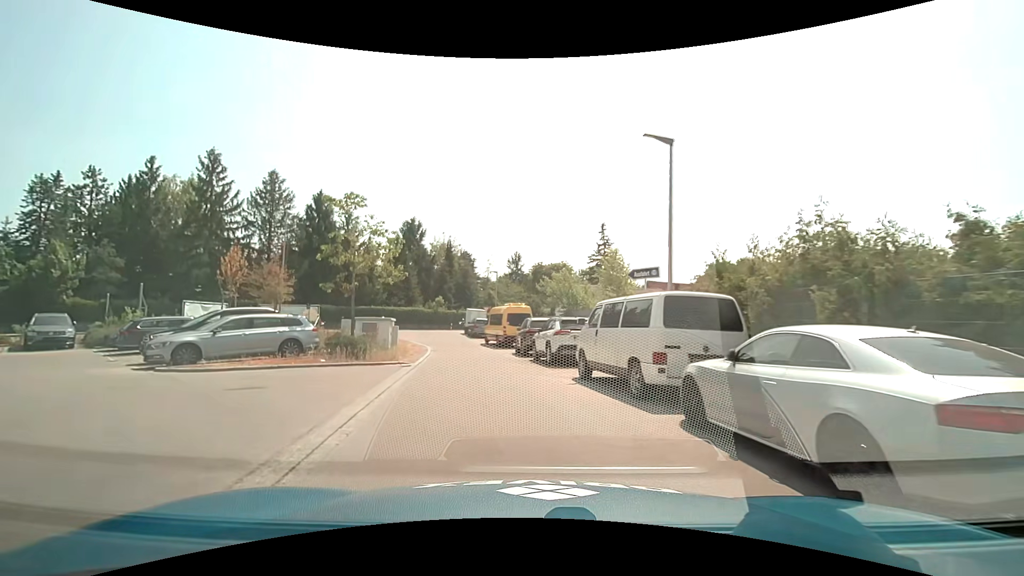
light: Day
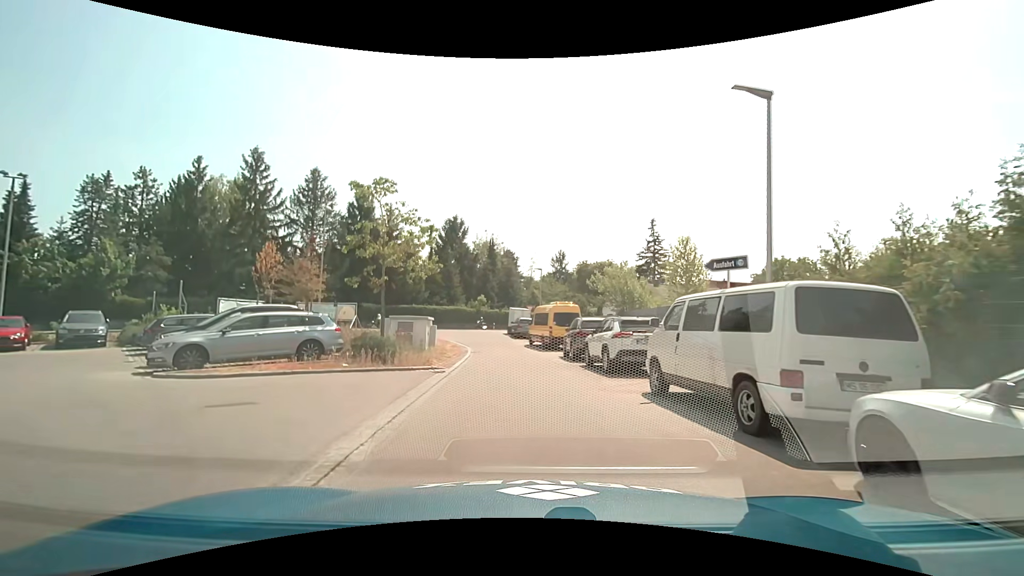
(-0.1, +2.4) m; -4°
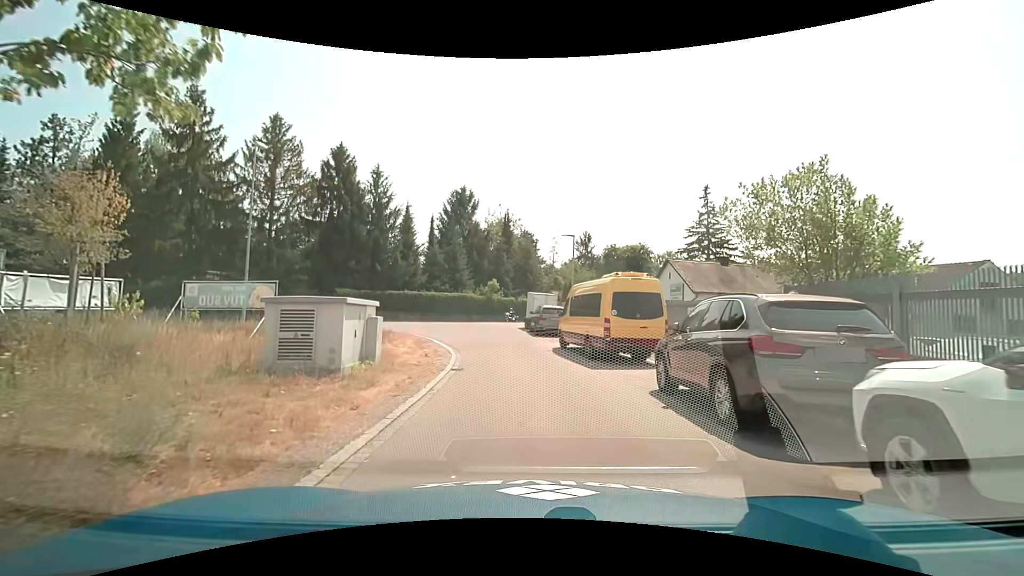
(-0.4, +13.6) m; -2°
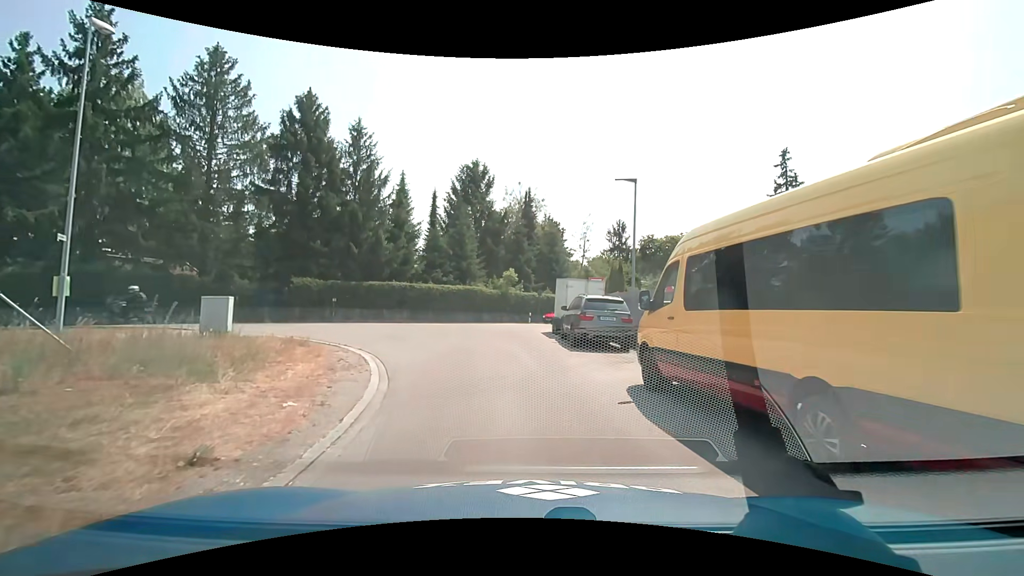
(-0.2, +12.3) m; -3°
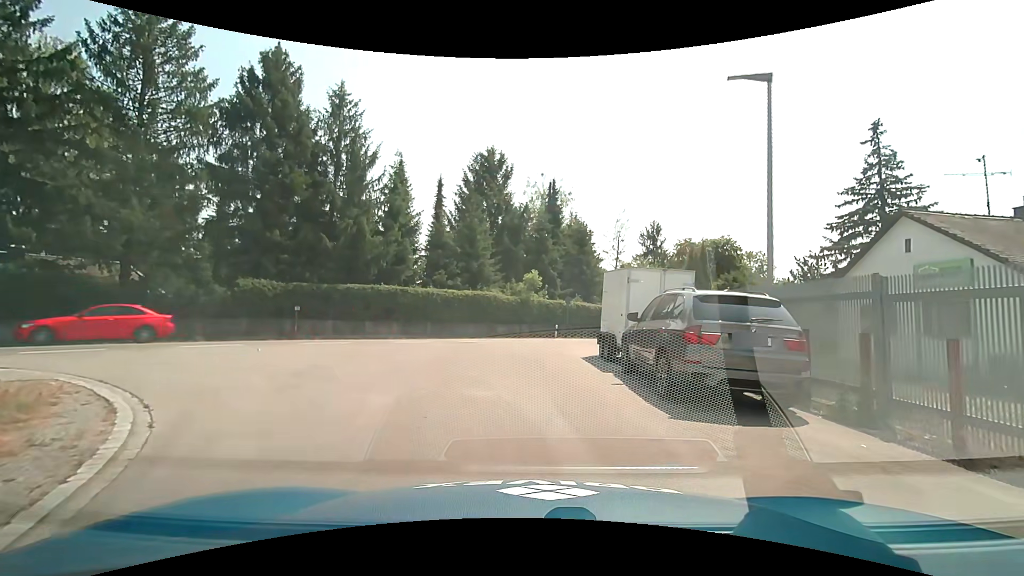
(-0.3, +8.5) m; -3°
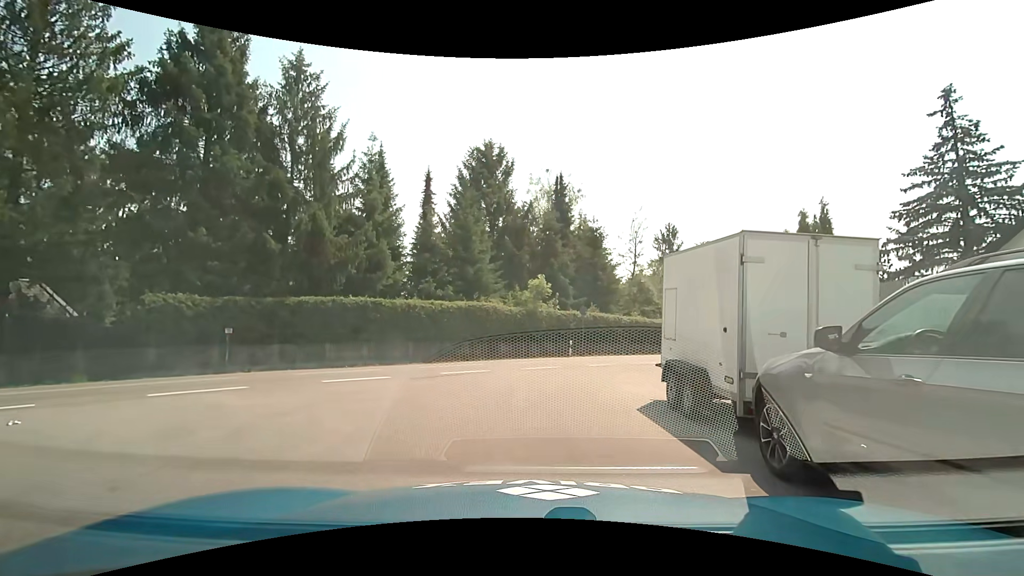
(0.0, +6.1) m; 0°
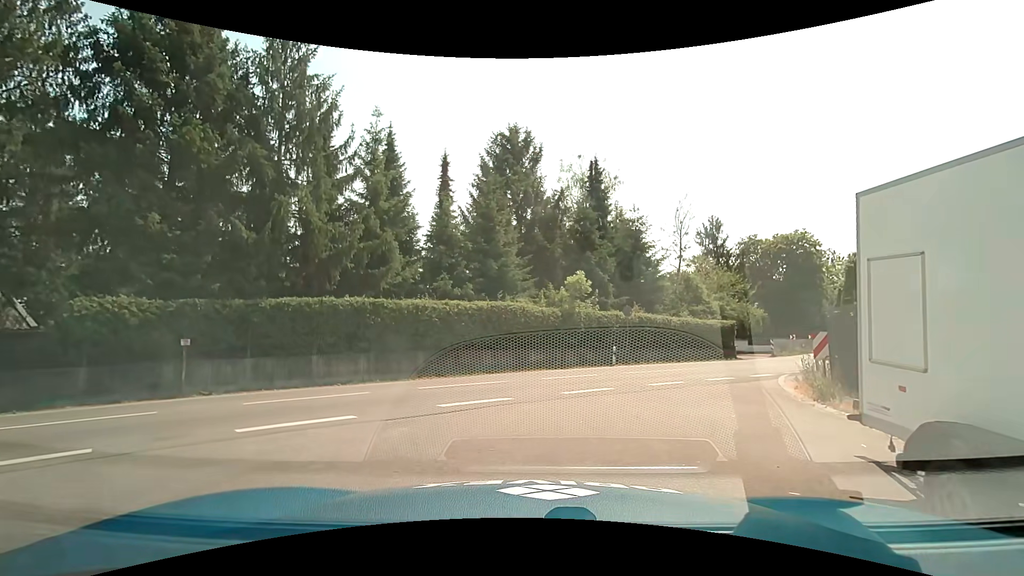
(-0.1, +4.4) m; -4°
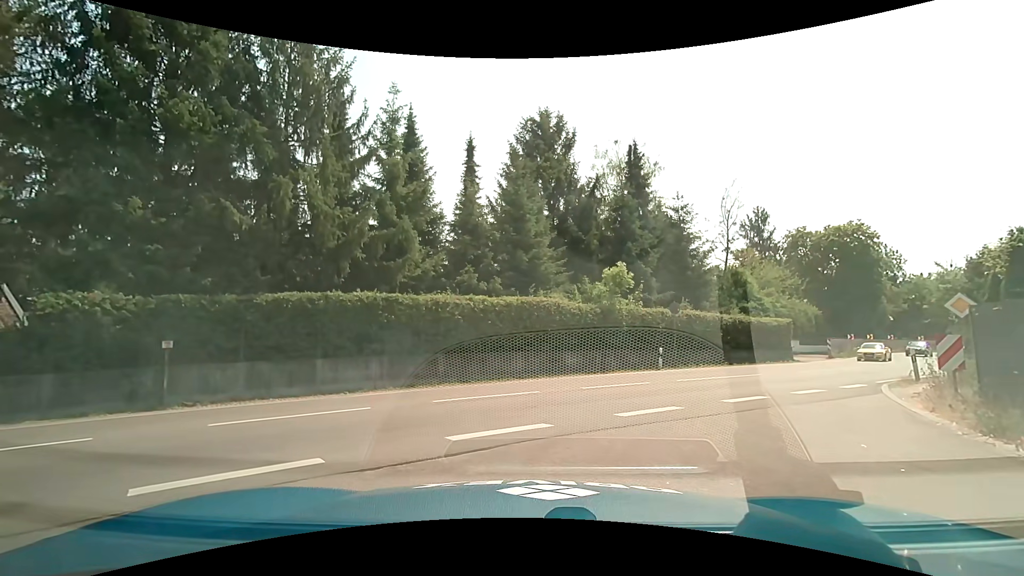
(0.0, +2.4) m; -2°
(-4, +8) (-14, +8) (-23, +3) (-31, -2) (-40, -7) (-49, -12) (-57, -16) (-66, -21) (-75, -26) (-84, -31) m
